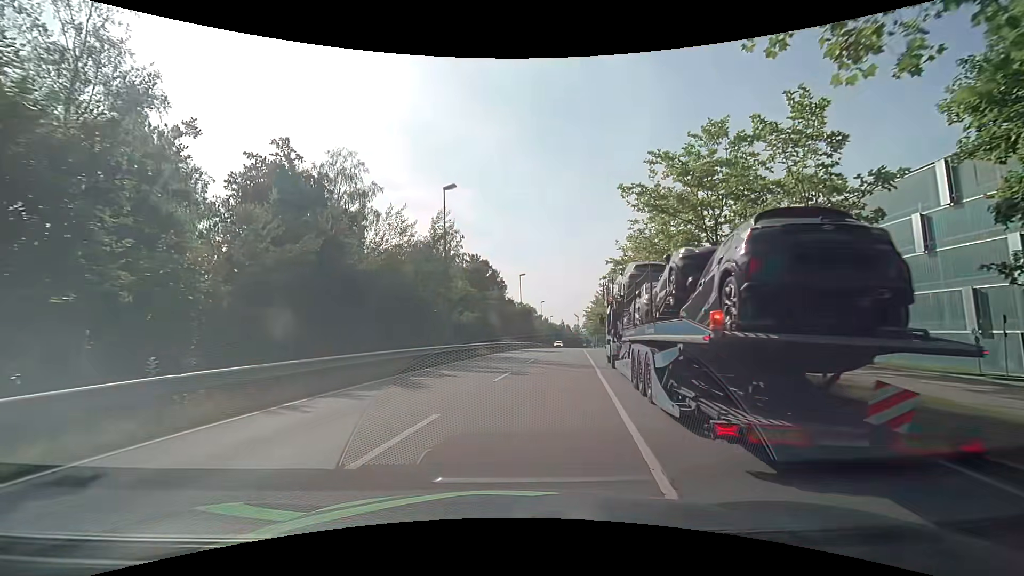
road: secondary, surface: asphalt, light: Day
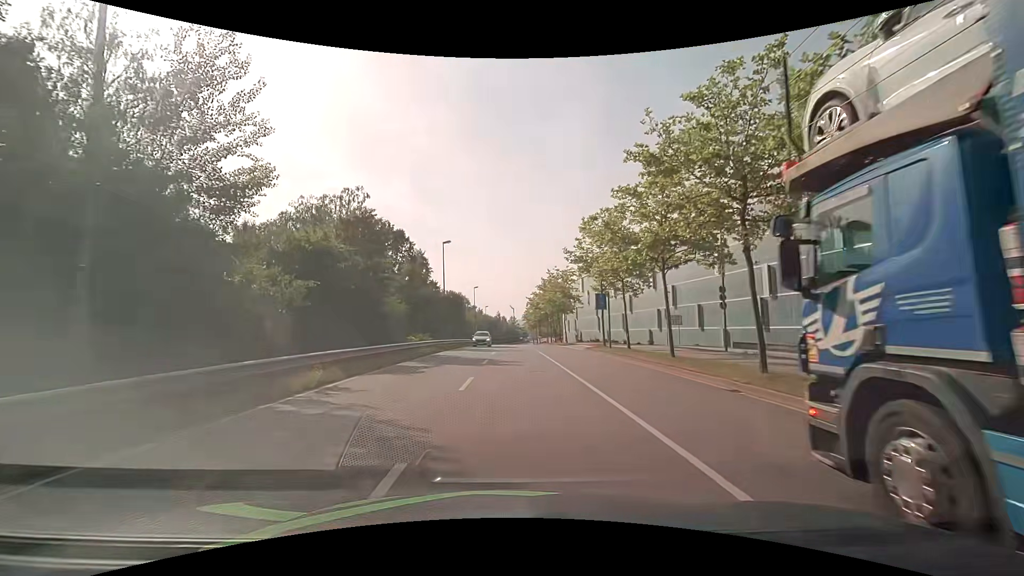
(+1.8, +20.9) m; +9°
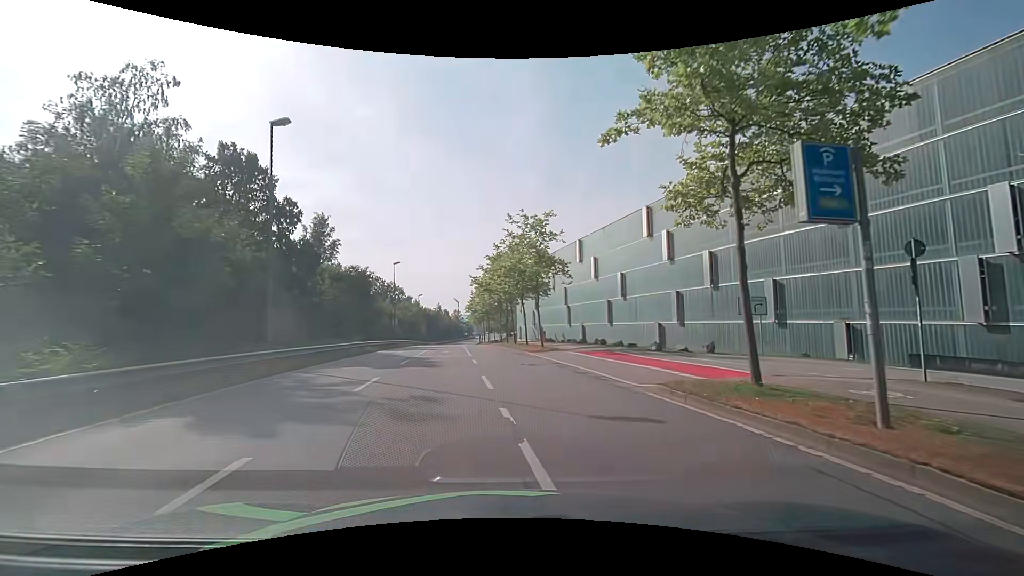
(+0.9, +26.6) m; +6°
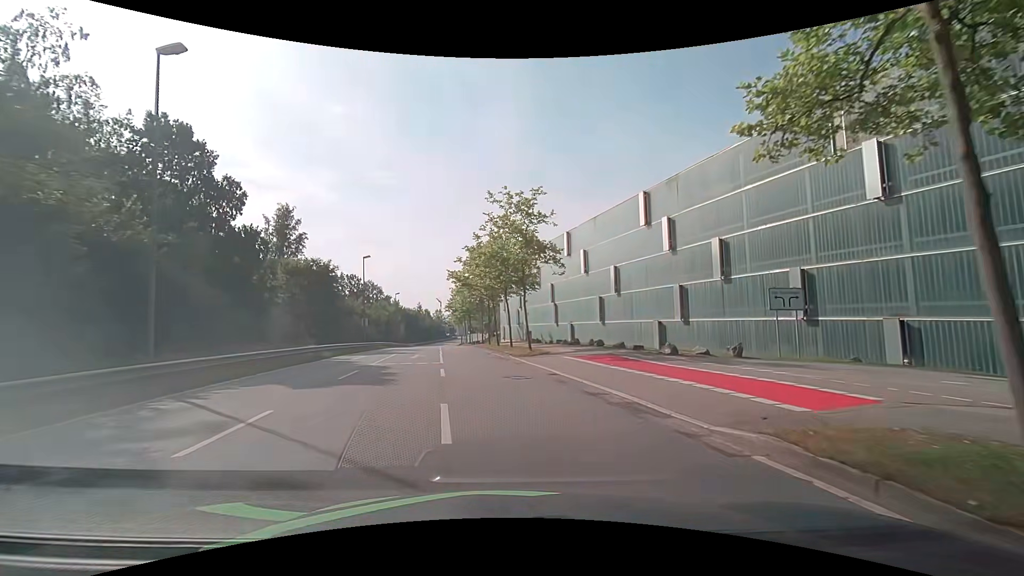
(+0.1, +5.4) m; +2°
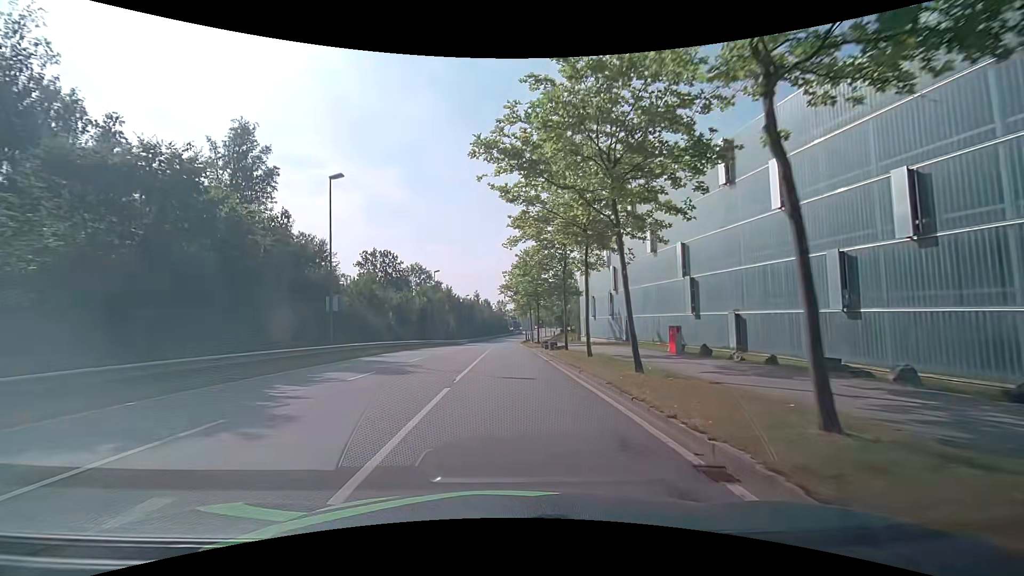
(-2.2, +28.6) m; -8°
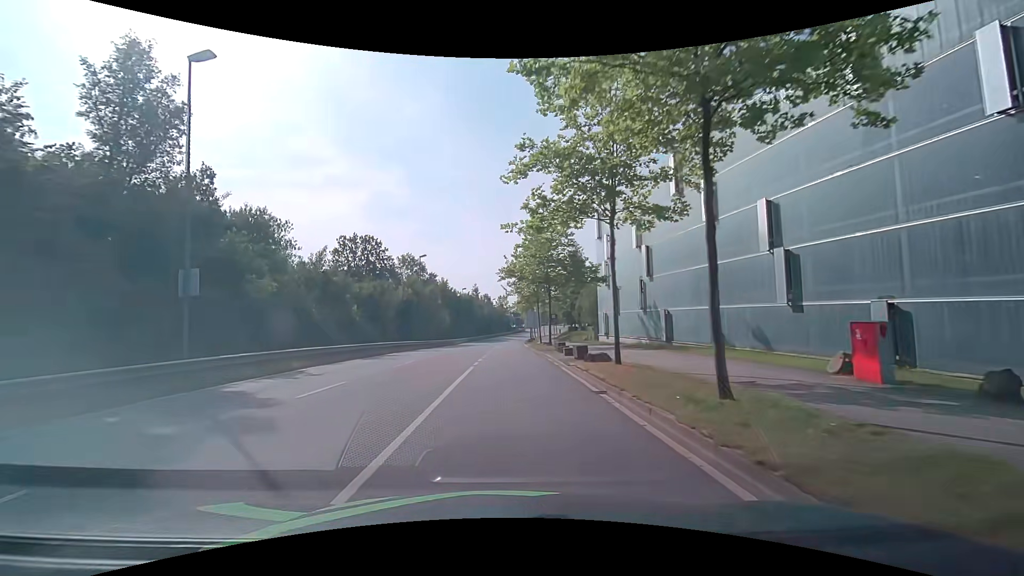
(0.0, +12.5) m; 0°
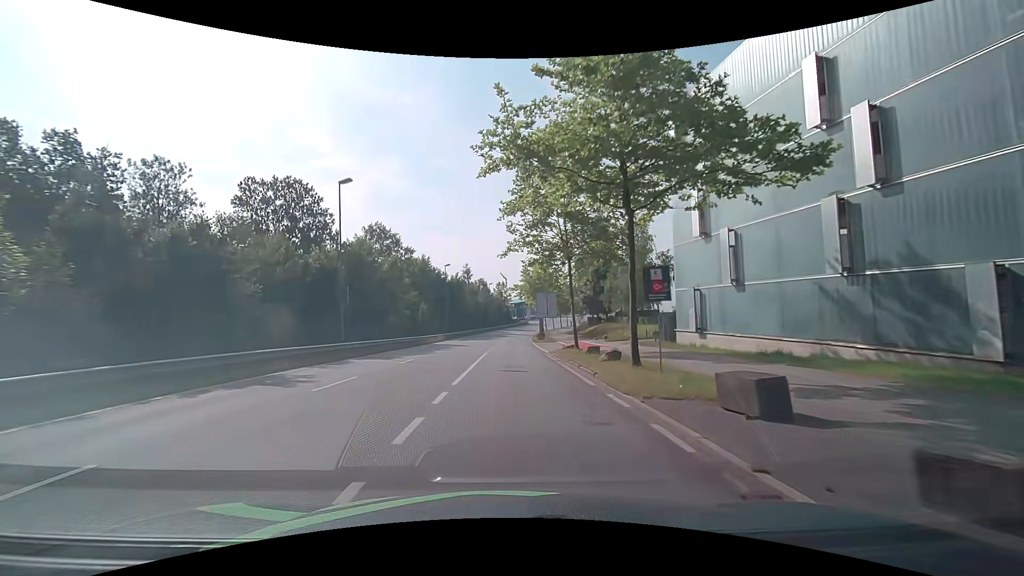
(-0.1, +26.4) m; 0°
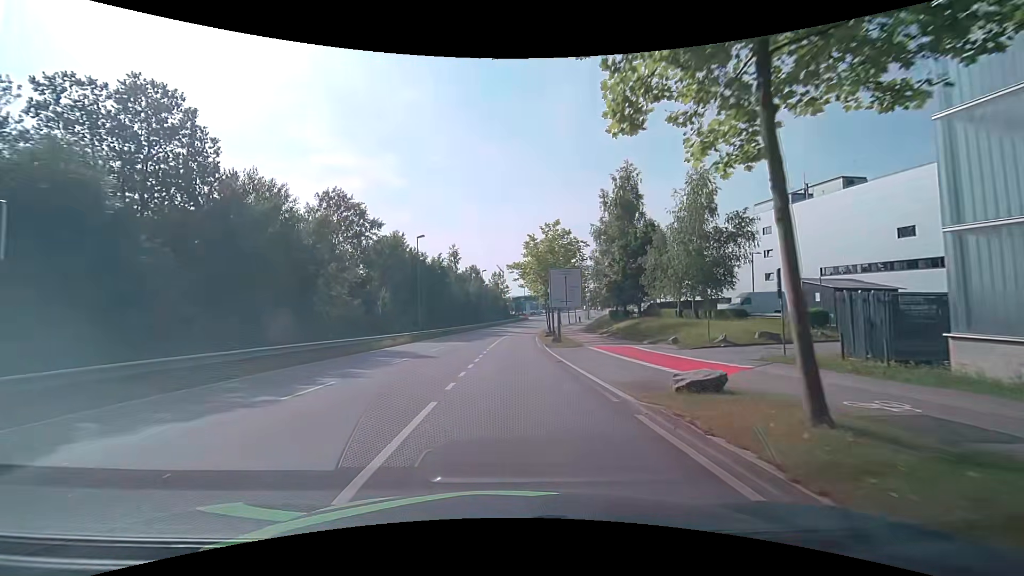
(+0.1, +19.4) m; +1°
(0, +10) (0, +20) (0, +30) (0, +40) (+1, +50) (+1, +60) (+2, +70) (+3, +80) (+5, +90) (+7, +100) m
